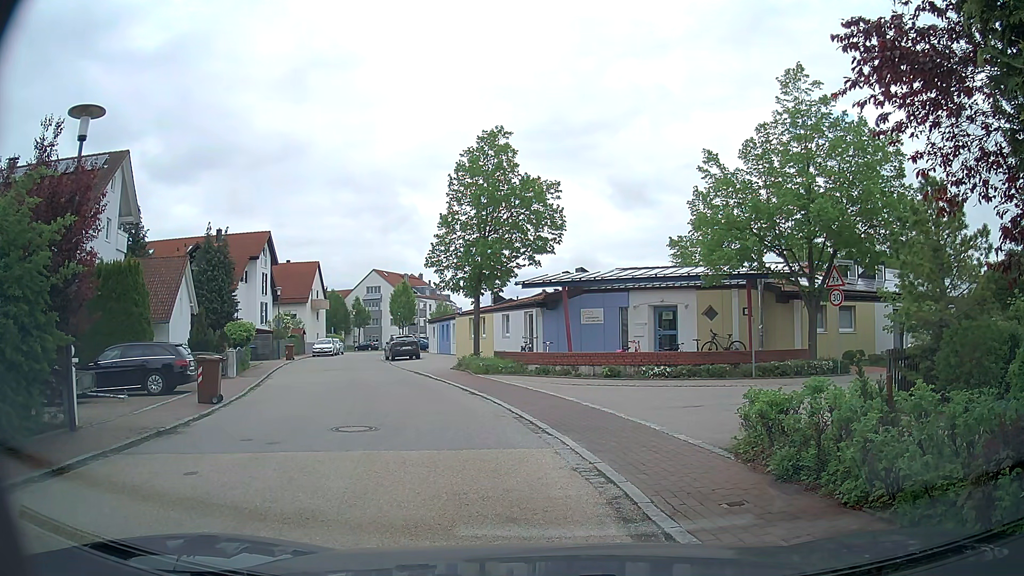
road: residential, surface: asphalt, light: Day
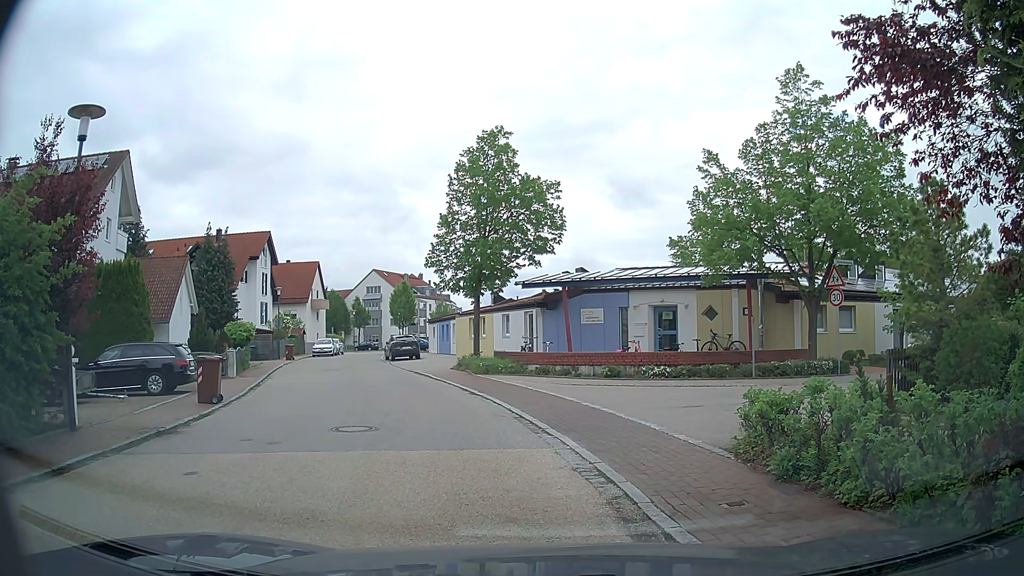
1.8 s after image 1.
(0.0, 0.0) m; 0°
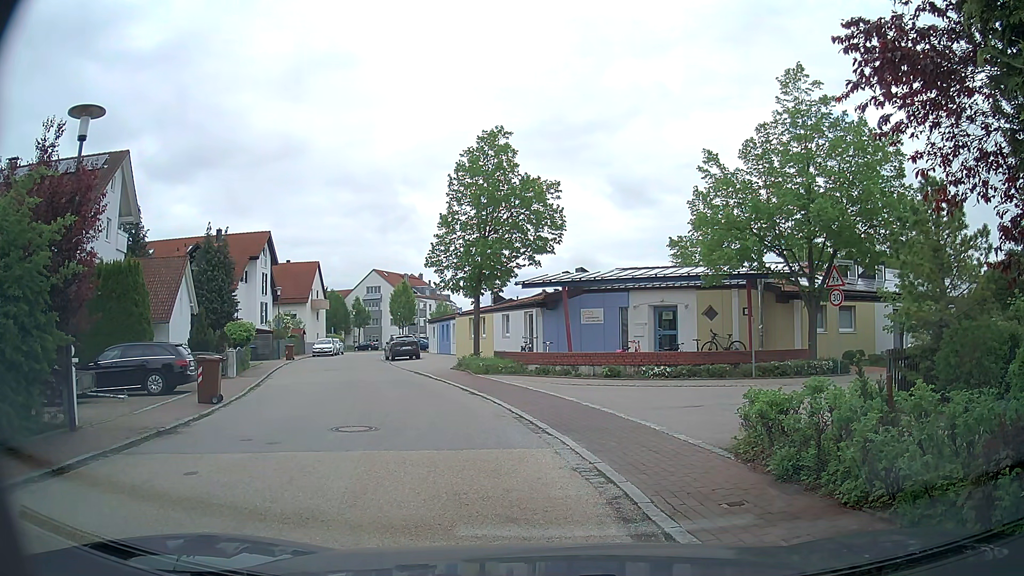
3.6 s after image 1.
(0.0, 0.0) m; 0°
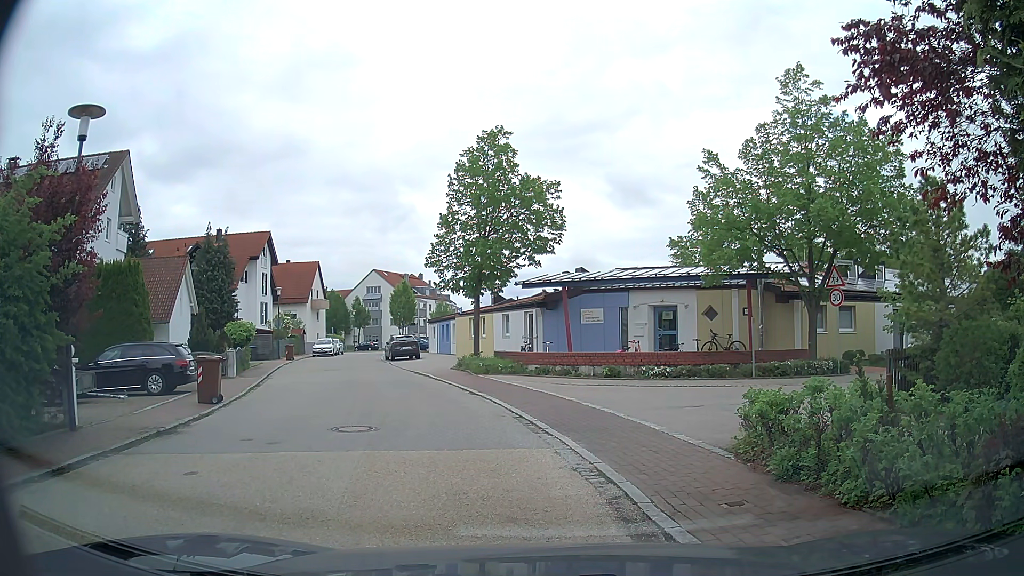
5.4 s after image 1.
(0.0, 0.0) m; 0°
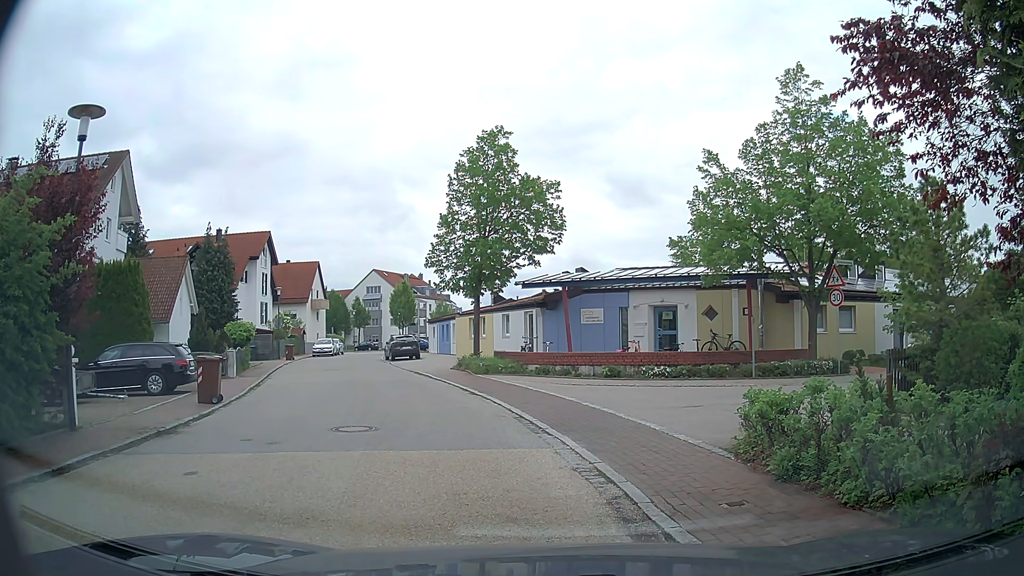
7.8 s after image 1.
(0.0, 0.0) m; 0°
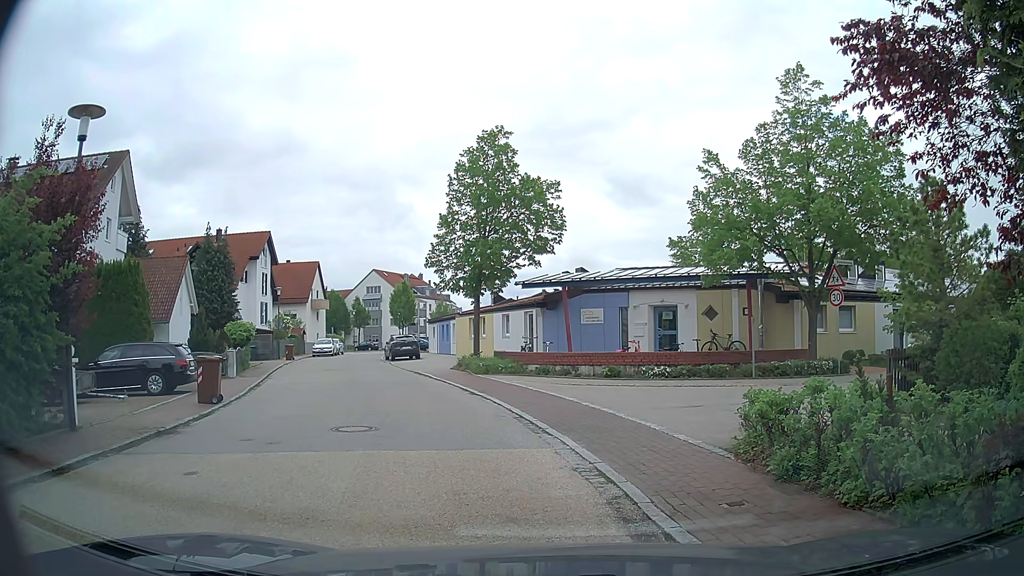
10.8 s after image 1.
(0.0, 0.0) m; 0°
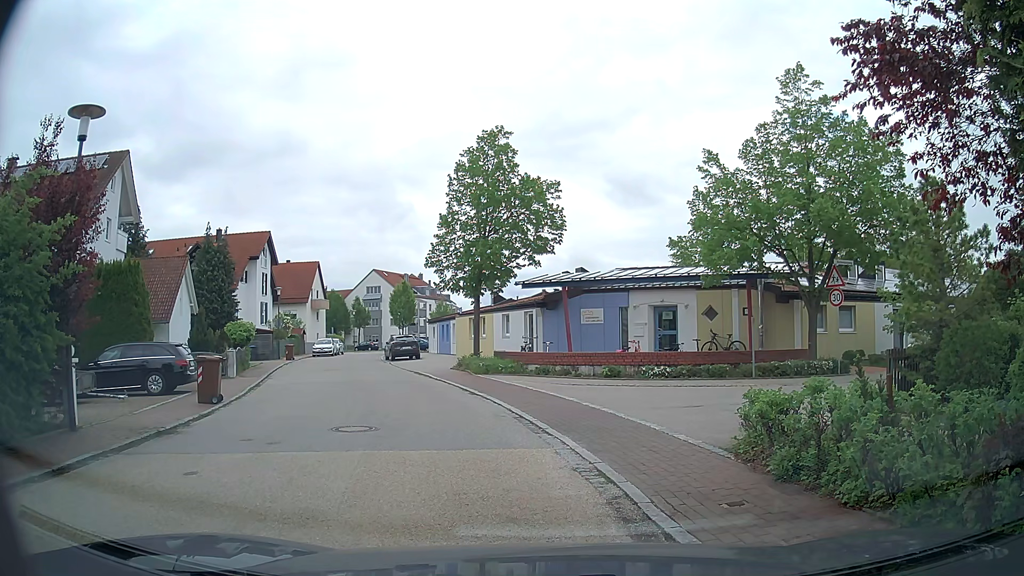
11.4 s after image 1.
(0.0, 0.0) m; 0°
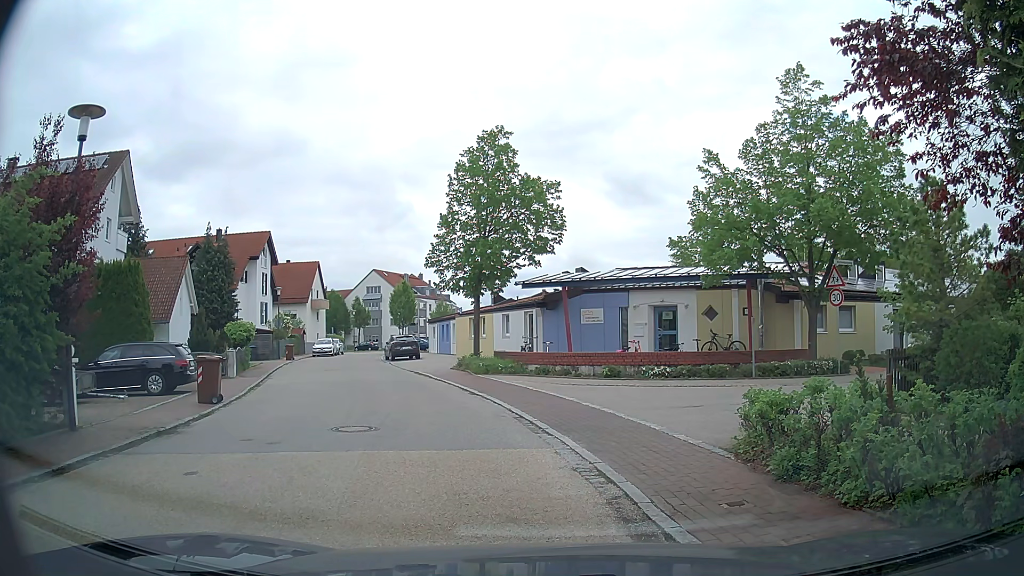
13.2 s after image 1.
(0.0, 0.0) m; 0°
